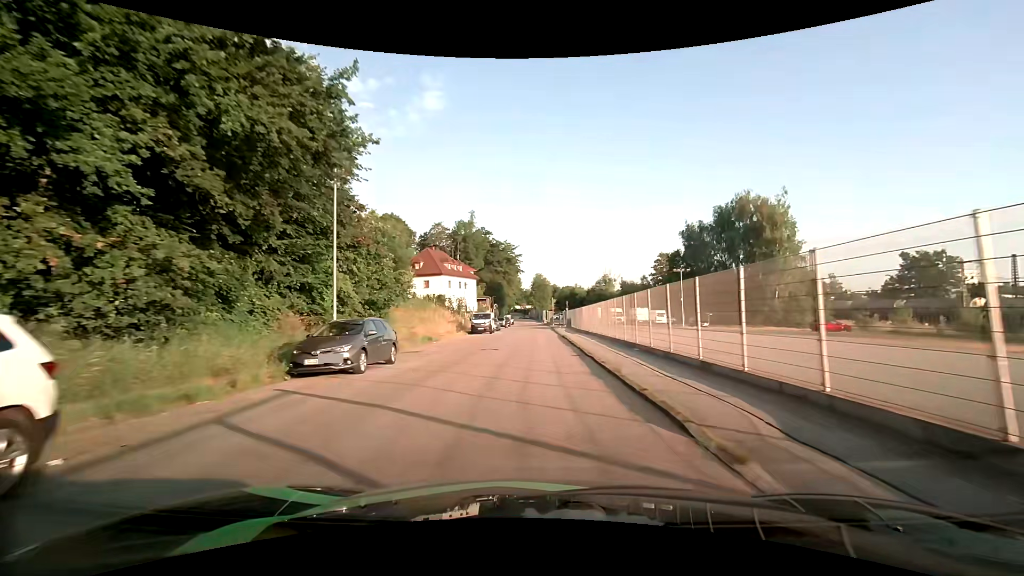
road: residential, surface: asphalt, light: Day
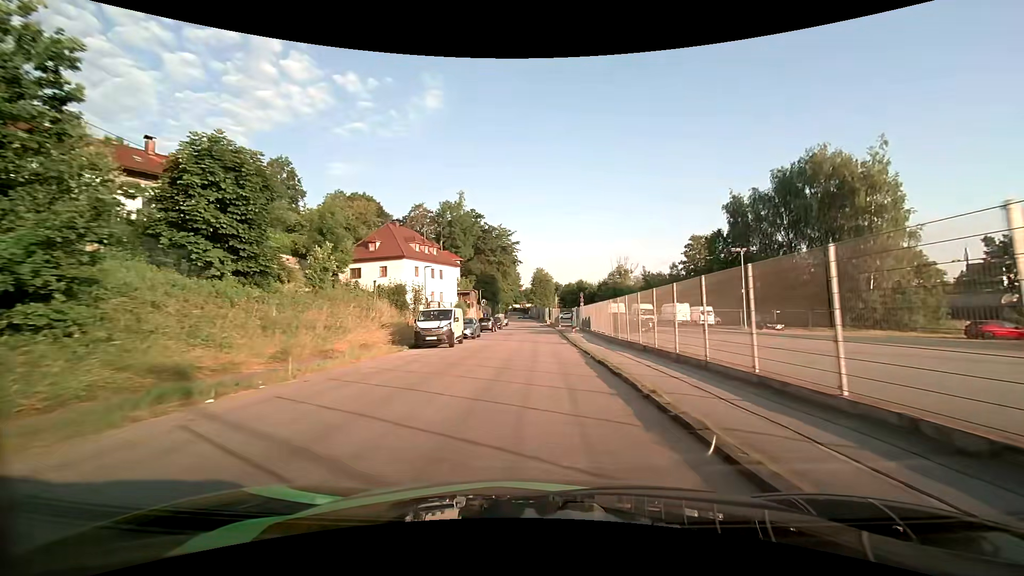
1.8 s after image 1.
(0.0, +20.6) m; 0°
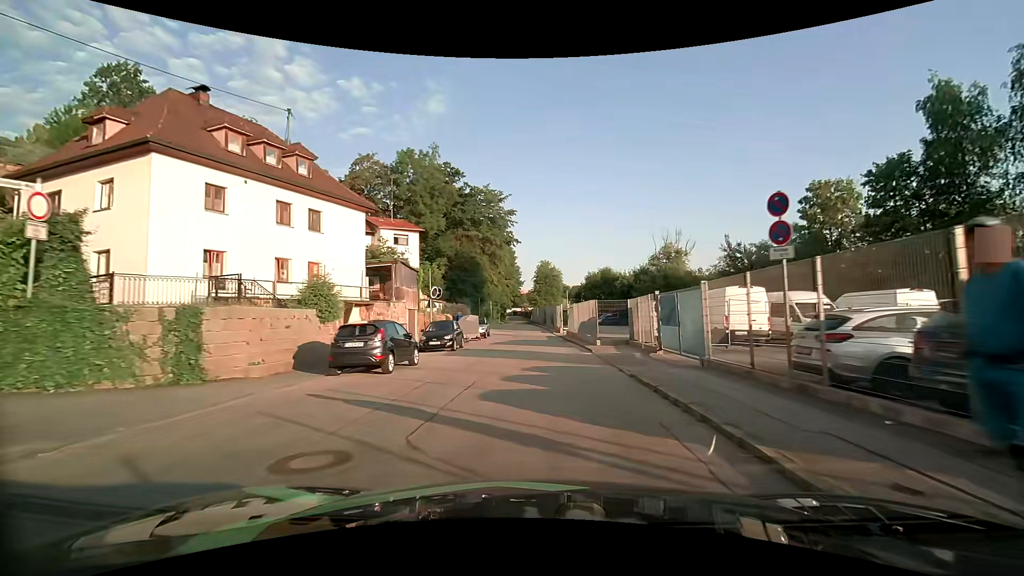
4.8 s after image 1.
(-0.2, +34.4) m; -1°
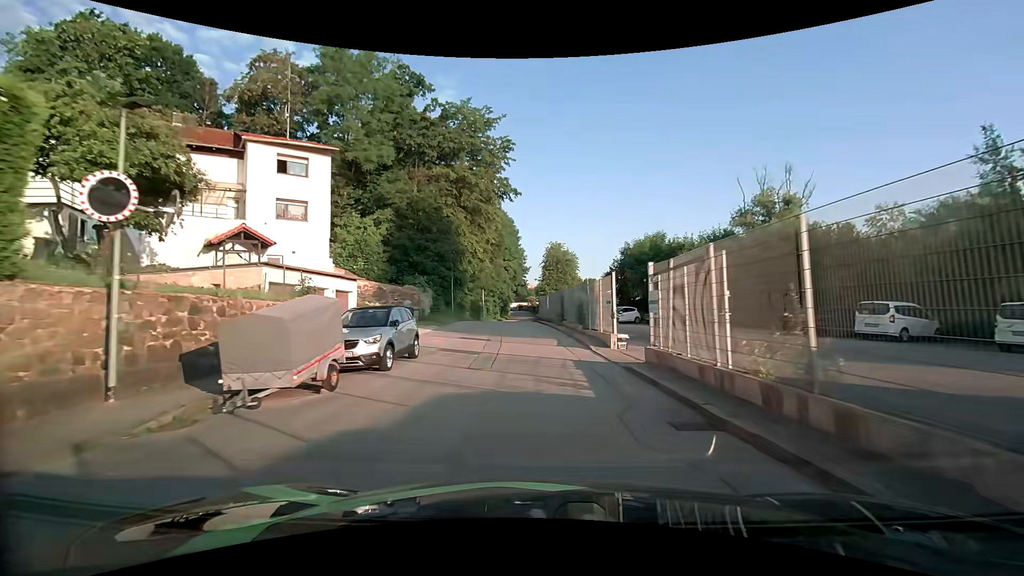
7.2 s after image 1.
(-0.1, +26.5) m; -1°
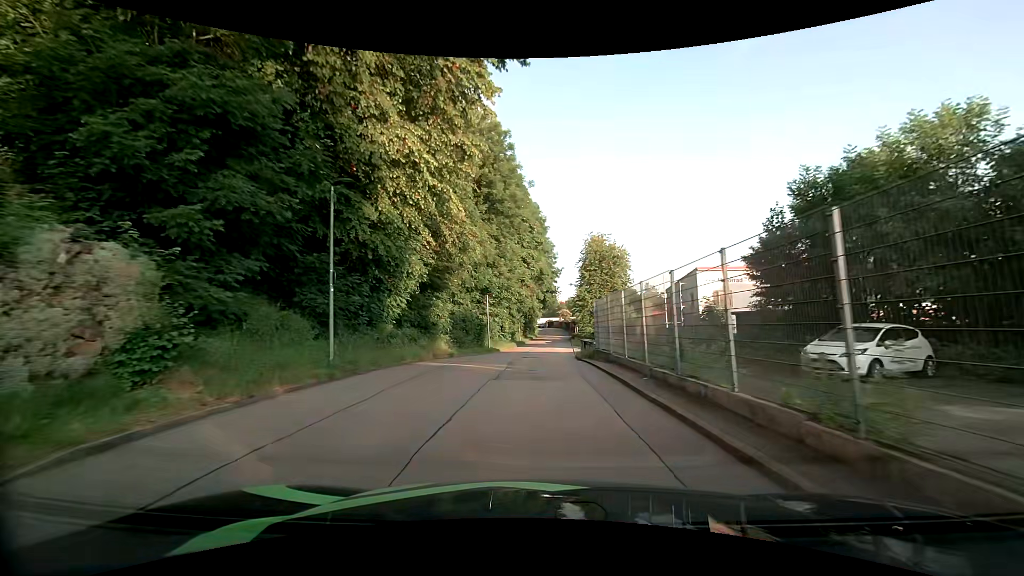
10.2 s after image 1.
(-0.9, +28.7) m; -3°
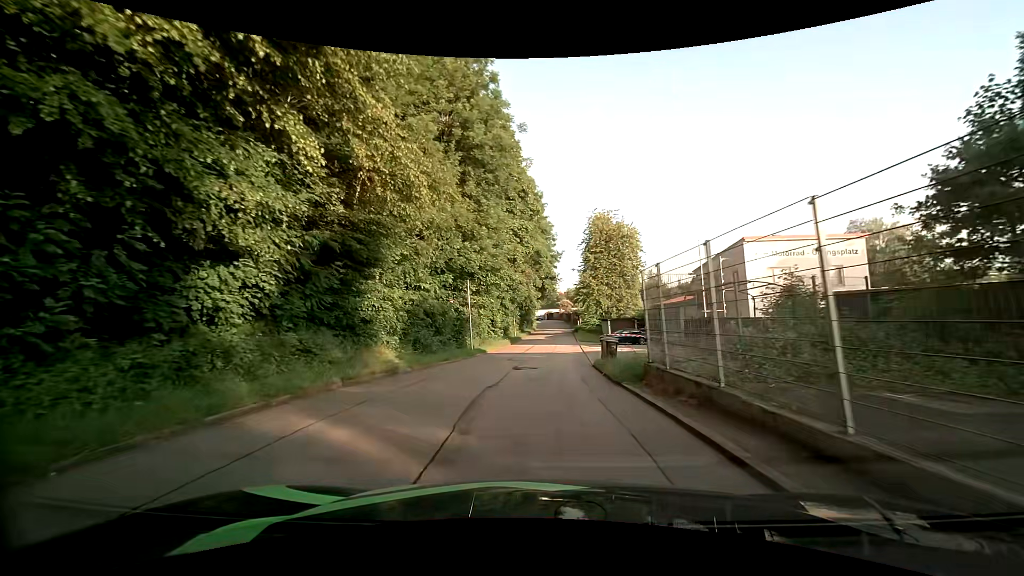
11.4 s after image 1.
(0.0, +10.3) m; 0°
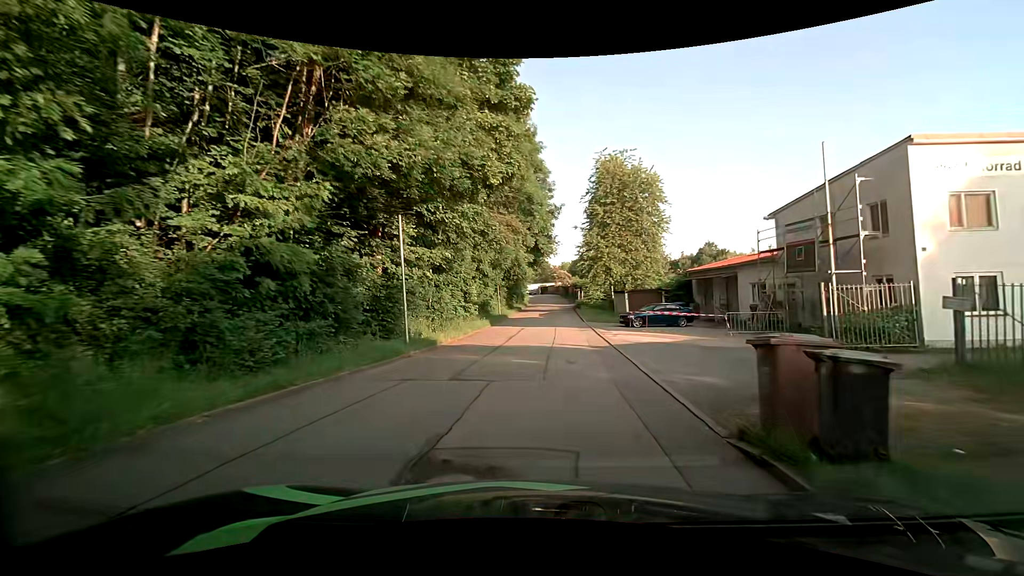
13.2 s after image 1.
(+0.1, +14.6) m; +1°
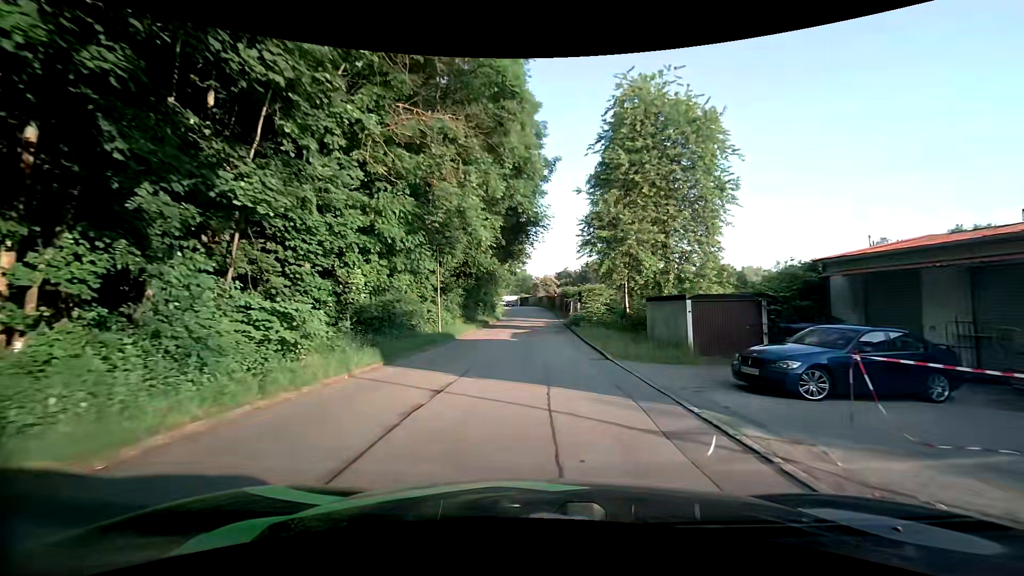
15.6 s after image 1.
(+0.1, +20.6) m; +1°
(0, +10) (0, +20) (0, +30) (+1, +40) (+1, +50) (+1, +60) (+1, +70) (-1, +80) (-3, +90) (-7, +99) m
